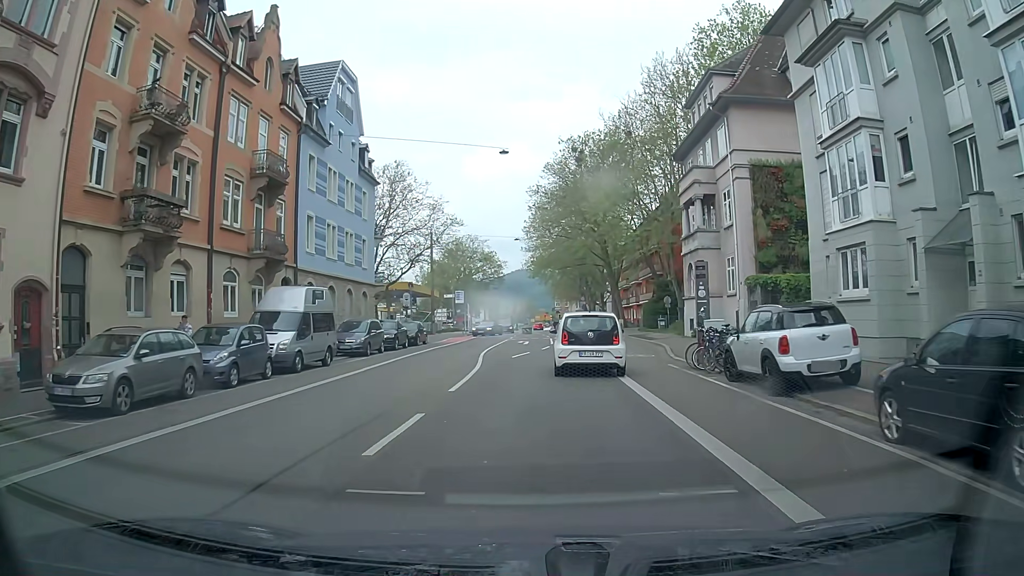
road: secondary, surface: asphalt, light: Day
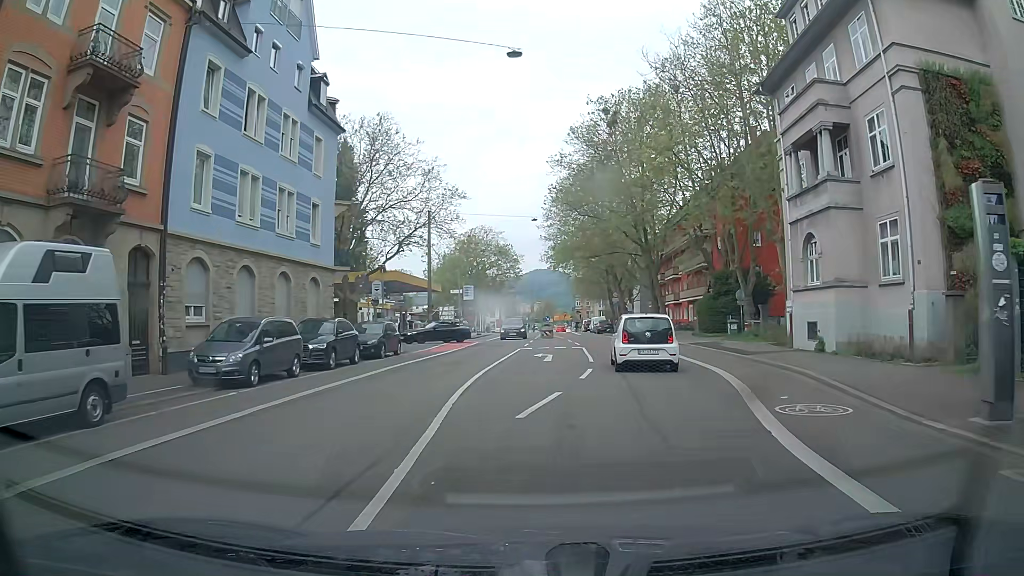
(-0.2, +14.3) m; -1°
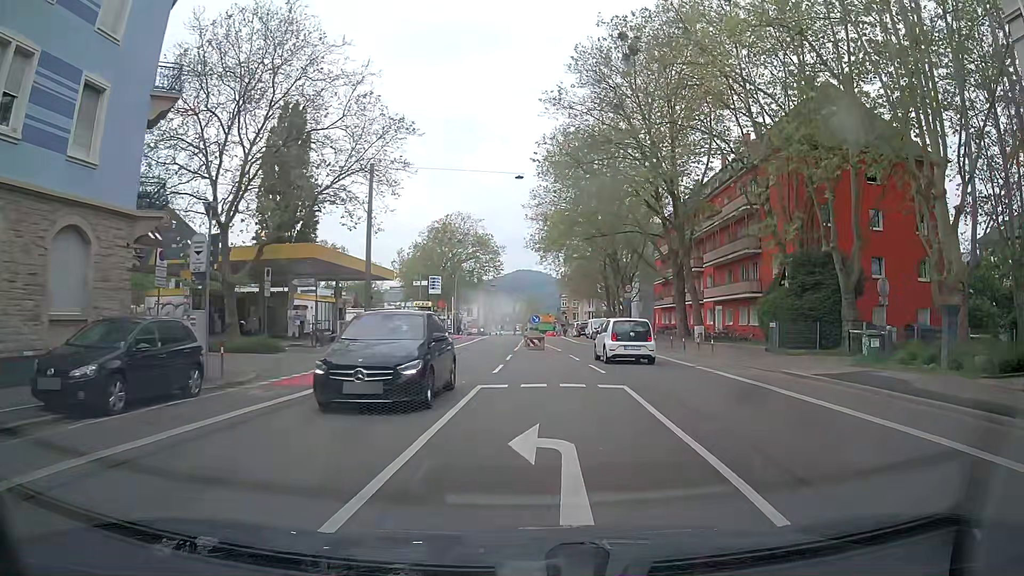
(0.0, +17.6) m; +1°
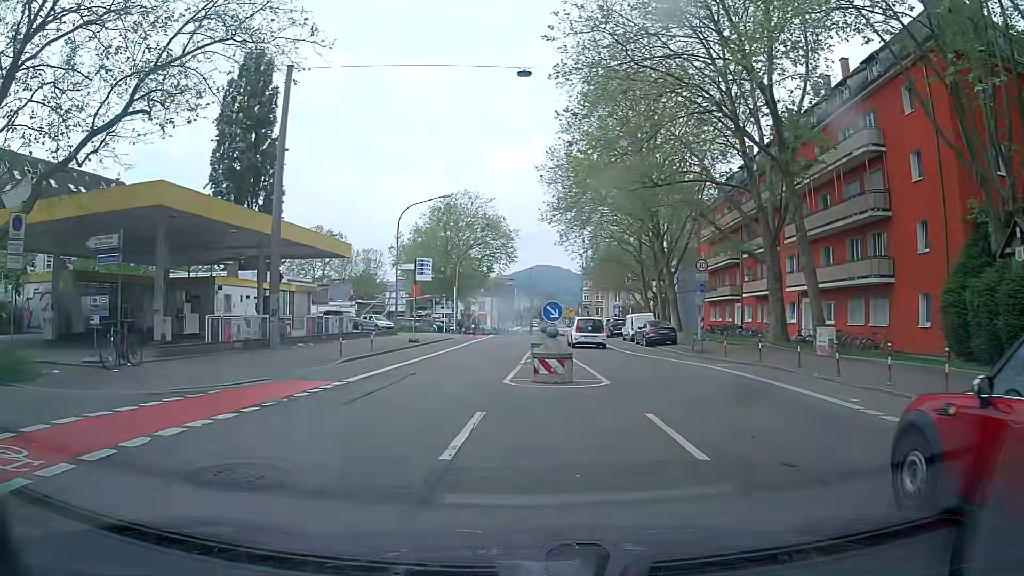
(+0.3, +16.8) m; -2°
